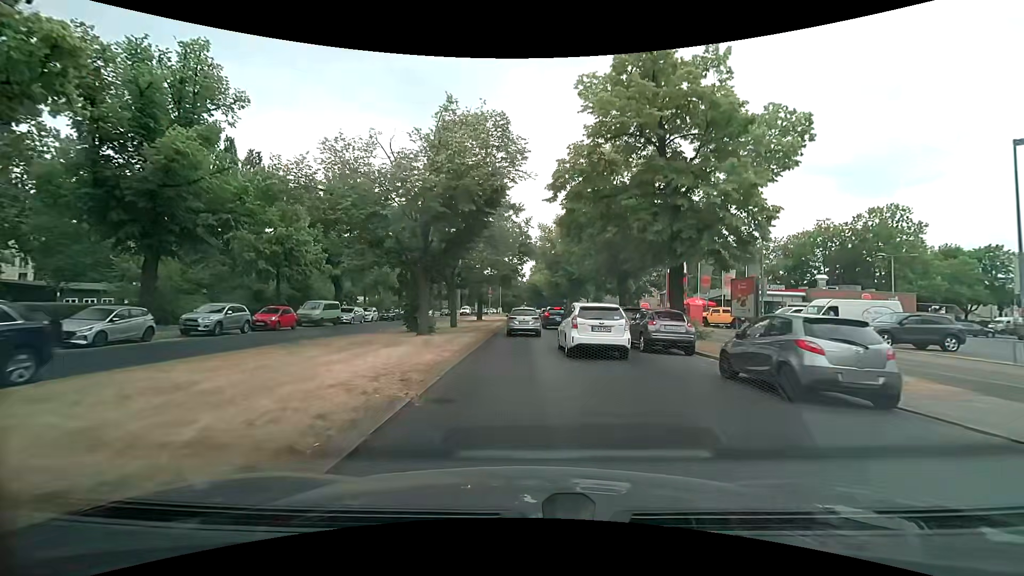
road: primary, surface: asphalt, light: Day
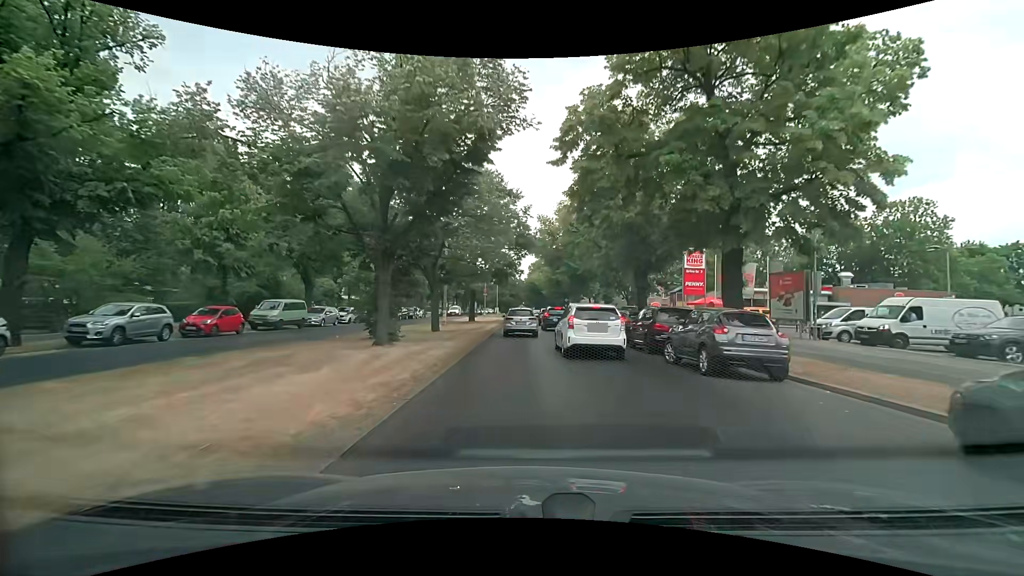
(0.0, +6.1) m; 0°
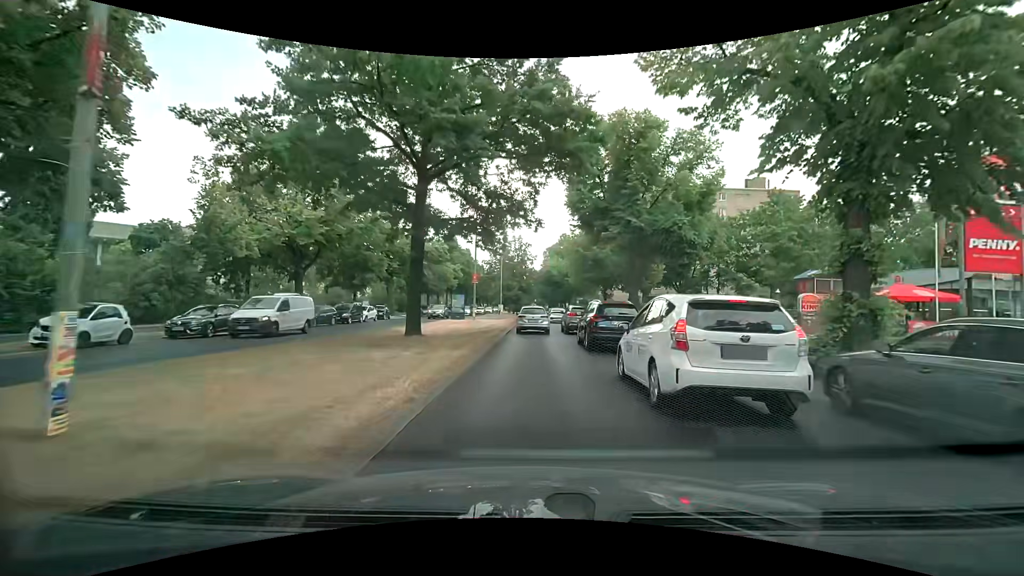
(-0.1, +28.6) m; -1°
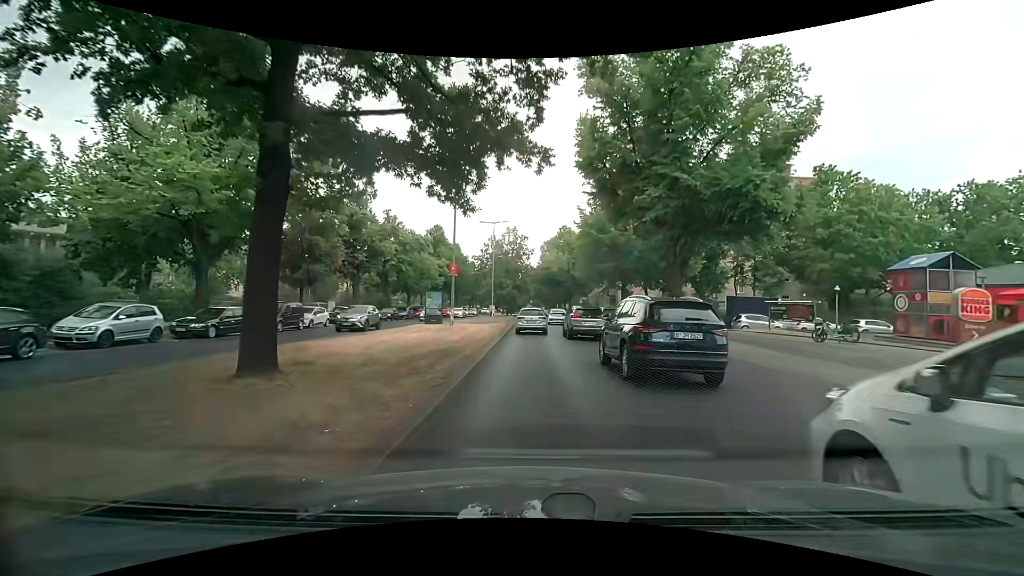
(0.0, +10.7) m; 0°
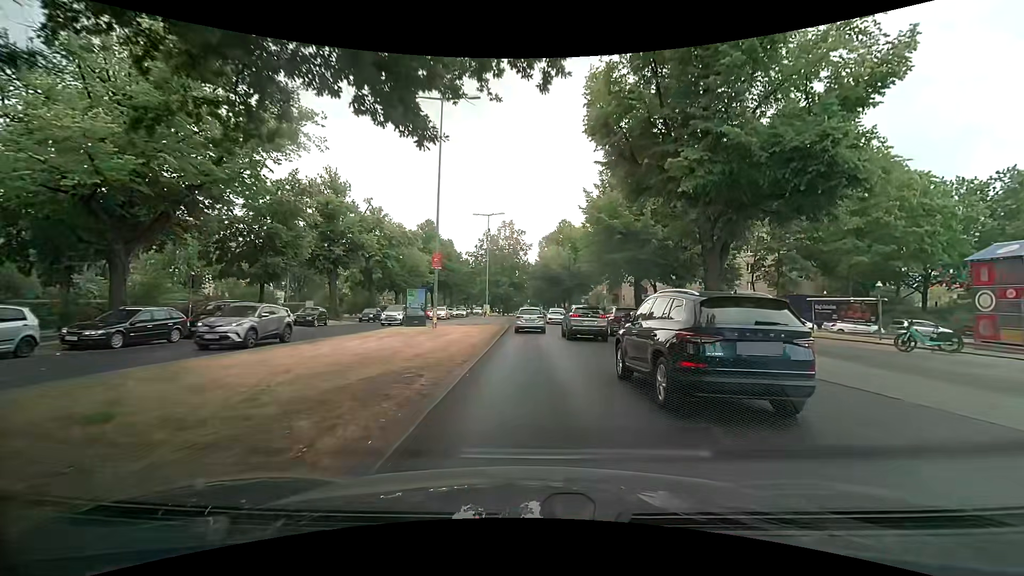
(0.0, +5.3) m; 0°
(0, +10) (0, +20) (0, +30) (+1, +40) (+1, +50) (+1, +60) (+1, +70) (+1, +80) (+1, +90) (+1, +100) m
